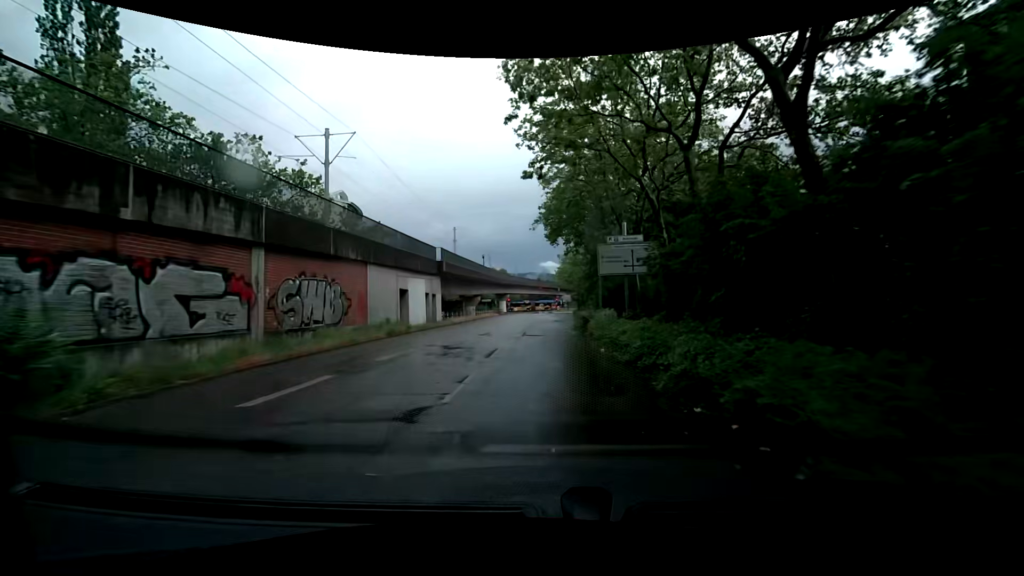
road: tertiary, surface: asphalt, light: Day
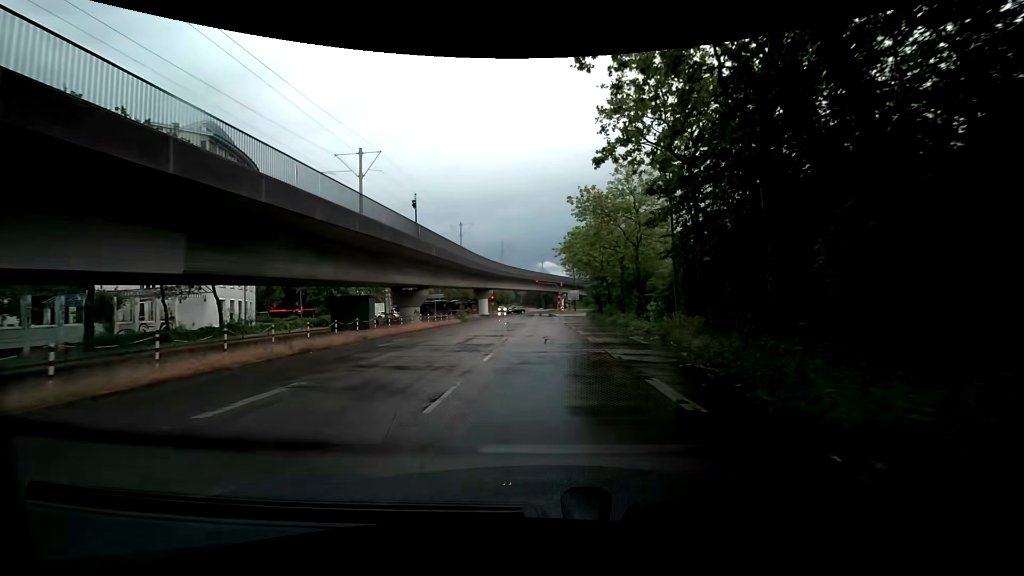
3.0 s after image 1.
(-0.5, +36.9) m; 0°
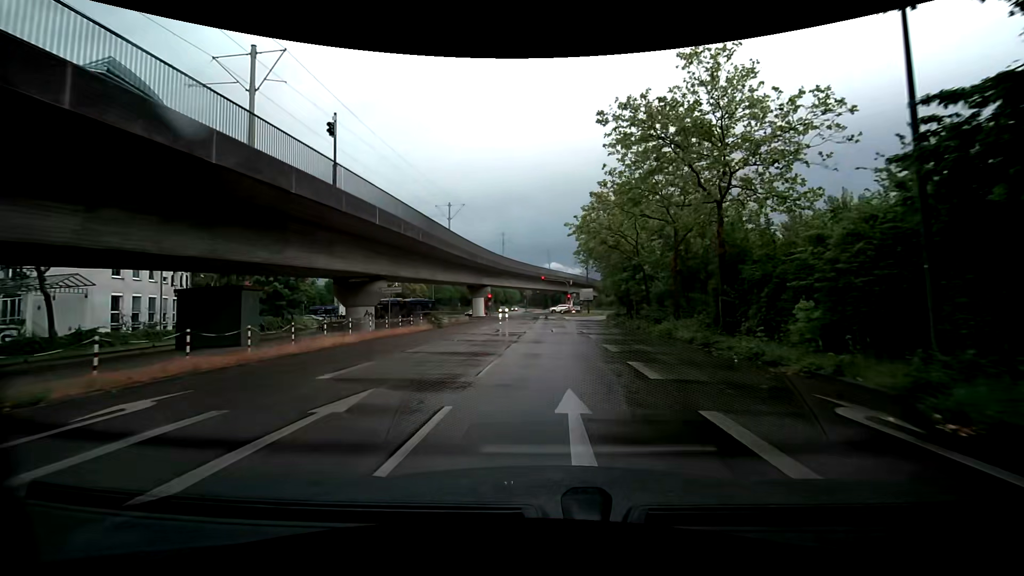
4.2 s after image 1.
(-0.1, +14.7) m; -1°
(0, +10) (0, +20) (0, +30) (+1, +40) (+1, +50) (+1, +60) (+1, +70) (+2, +80) (+3, +90) (+4, +100) m
